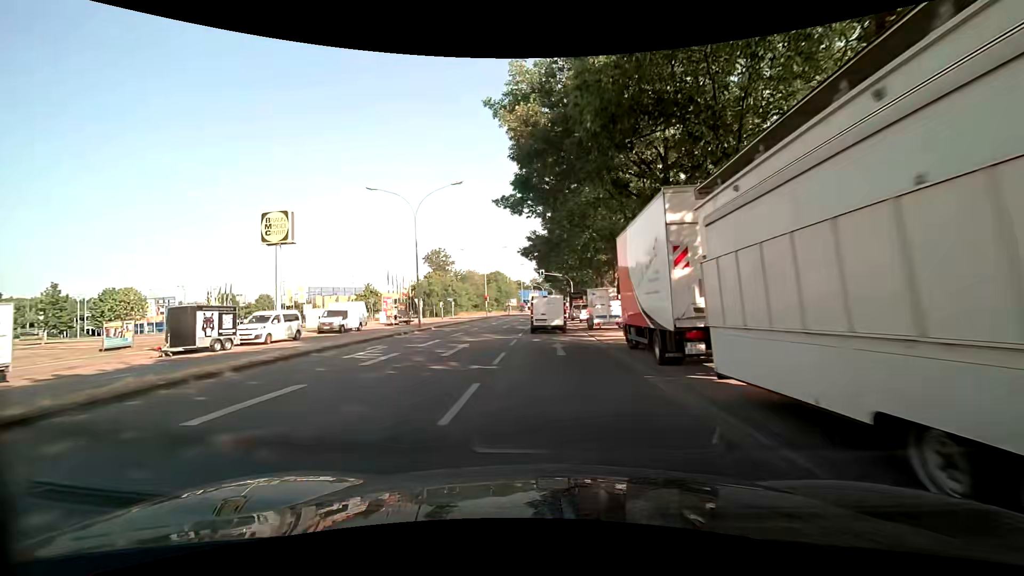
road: secondary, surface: asphalt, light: Day
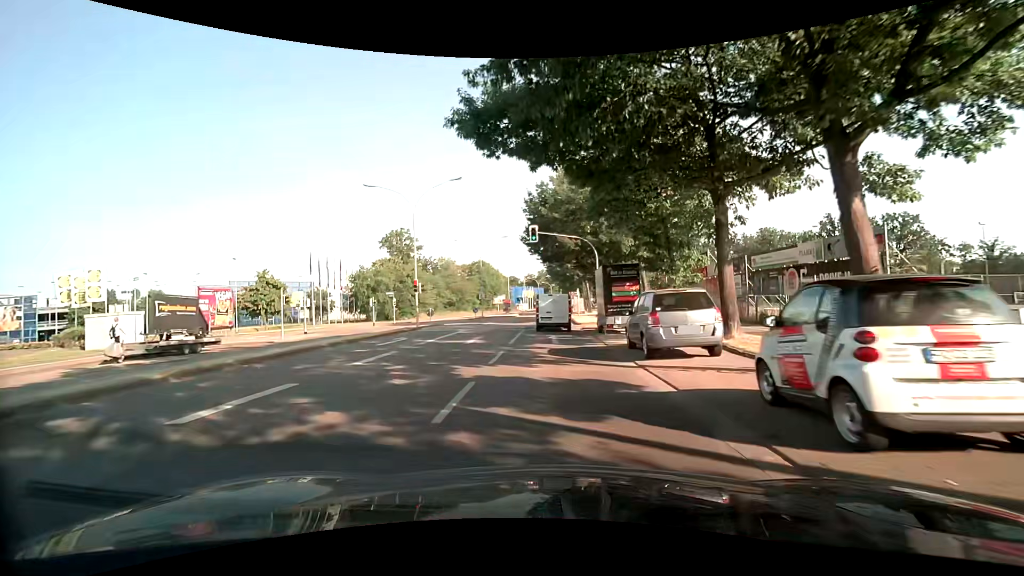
(+0.2, +36.0) m; +1°
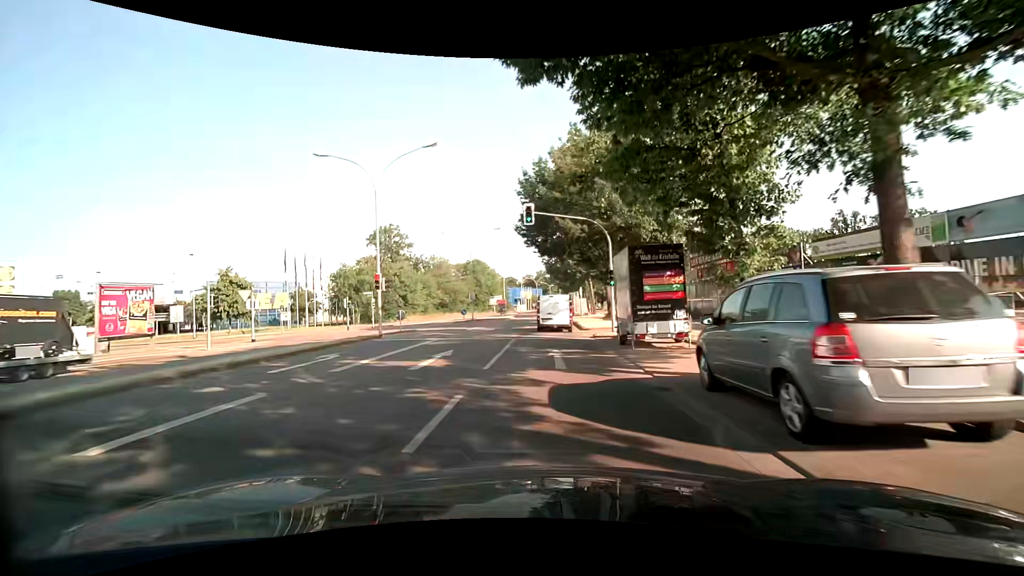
(0.0, +7.1) m; 0°
(0, +10) (0, +20) (0, +30) (0, +40) (+1, +50) (+1, +60) (+1, +70) (+2, +80) (+2, +90) (+2, +100) m
